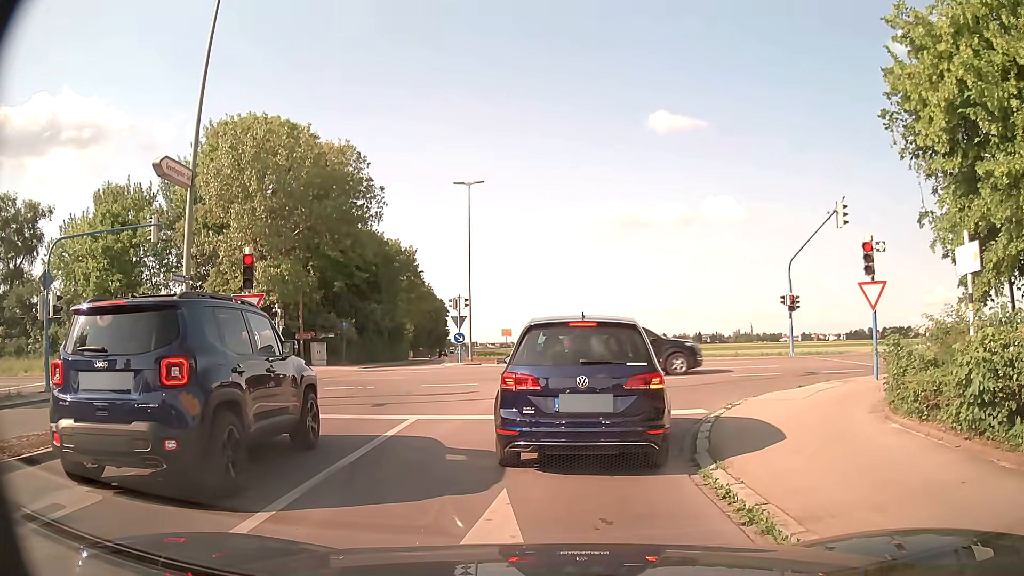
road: residential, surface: asphalt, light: Day
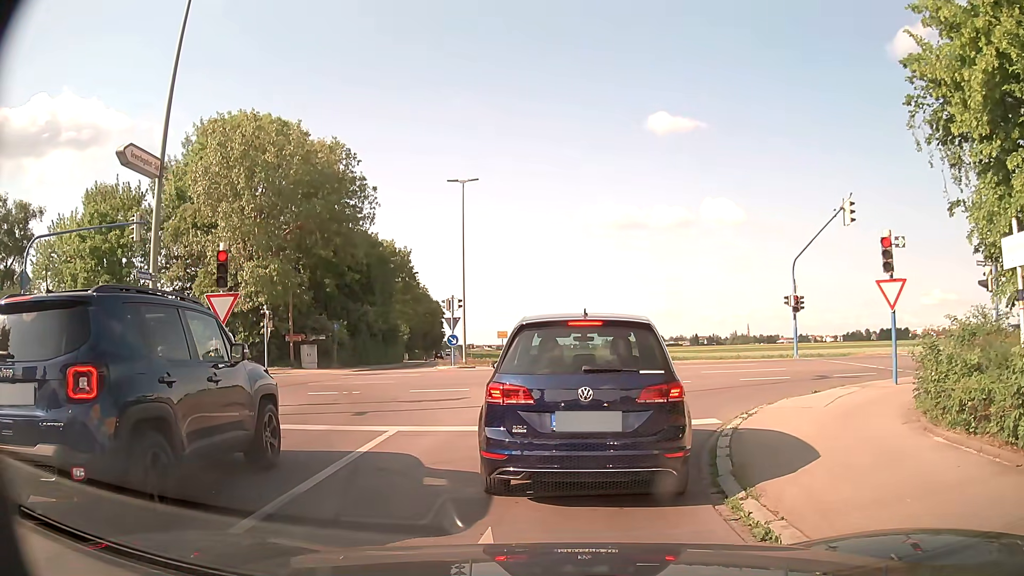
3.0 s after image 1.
(0.0, +1.2) m; 0°
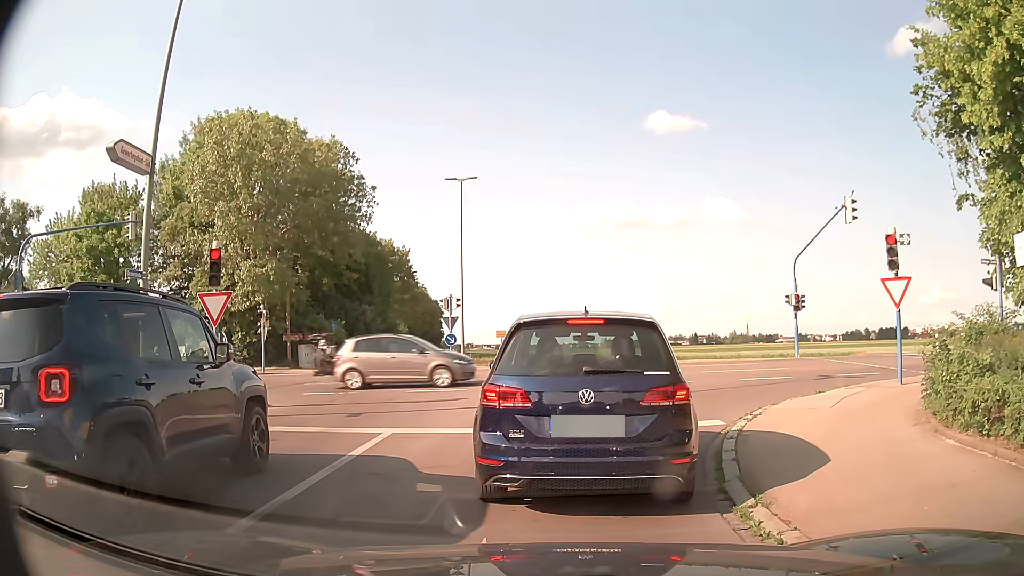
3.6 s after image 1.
(0.0, +0.3) m; 0°
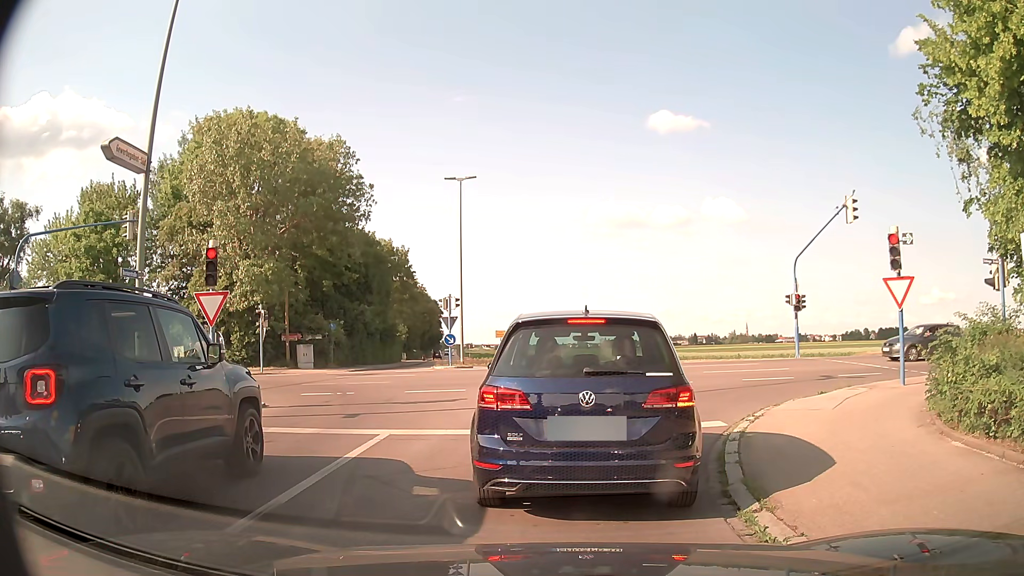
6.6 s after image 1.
(0.0, +0.2) m; 0°
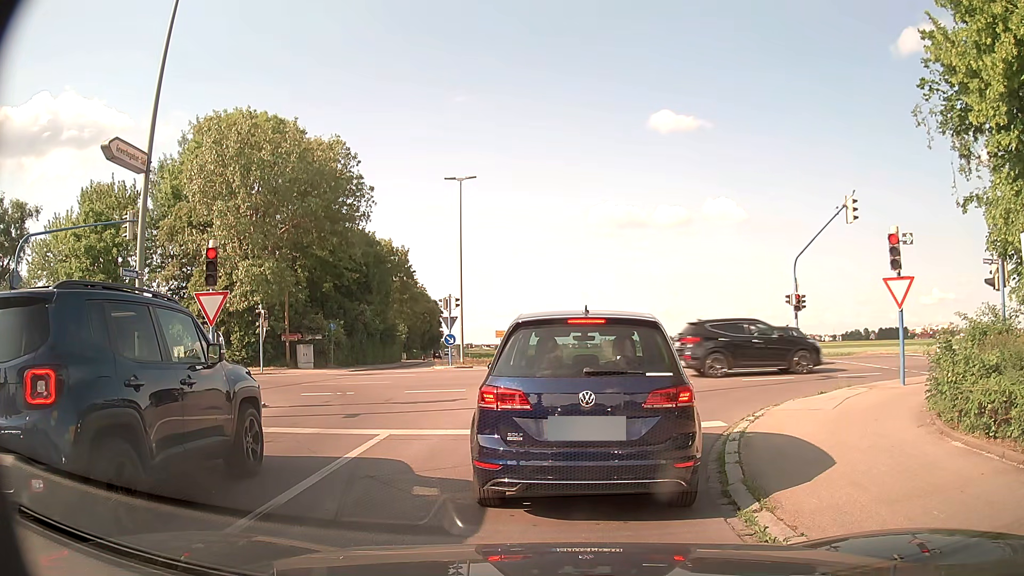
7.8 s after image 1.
(0.0, 0.0) m; 0°
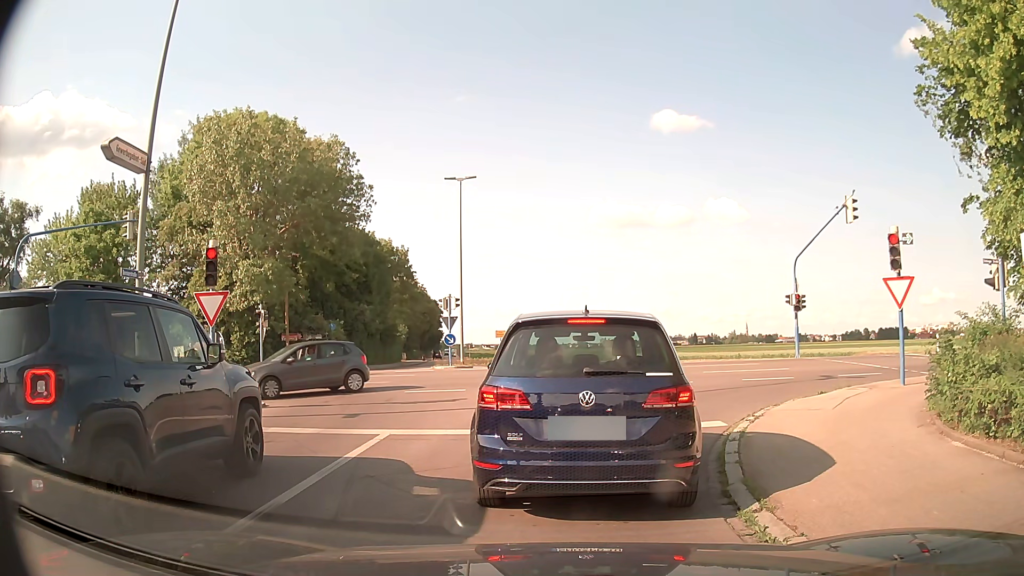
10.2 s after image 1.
(0.0, 0.0) m; 0°
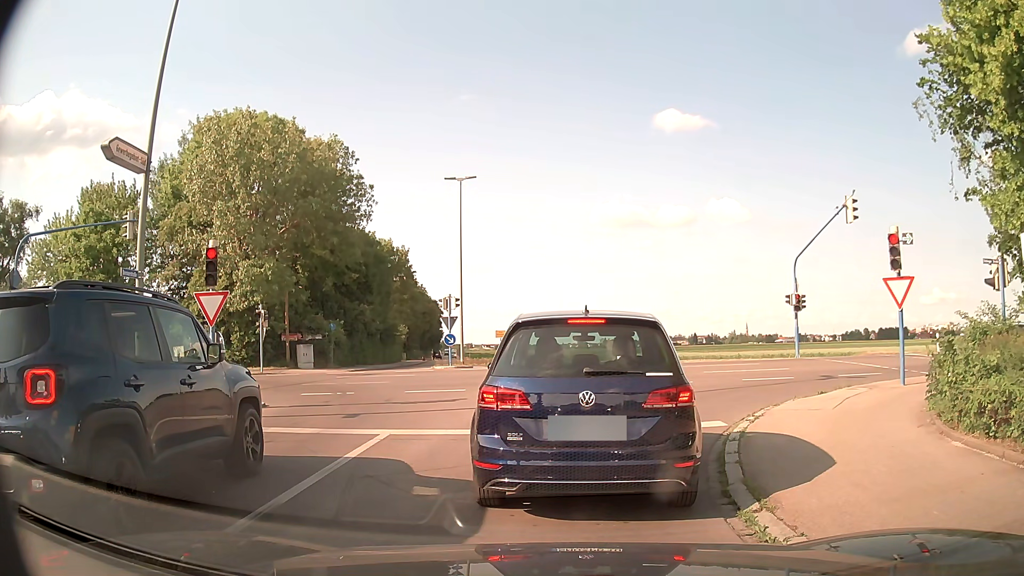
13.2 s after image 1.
(0.0, 0.0) m; 0°
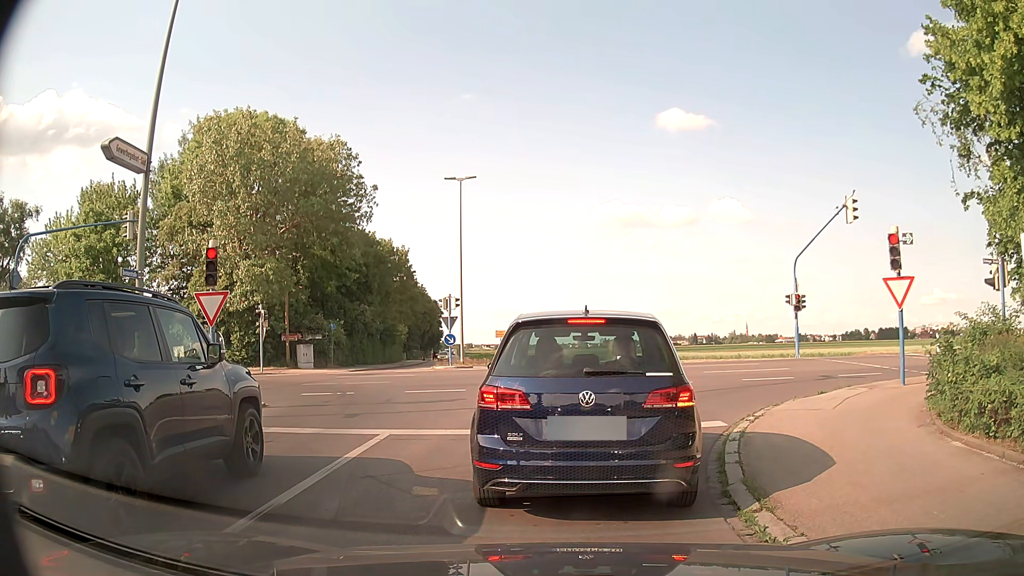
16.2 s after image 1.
(0.0, 0.0) m; 0°
